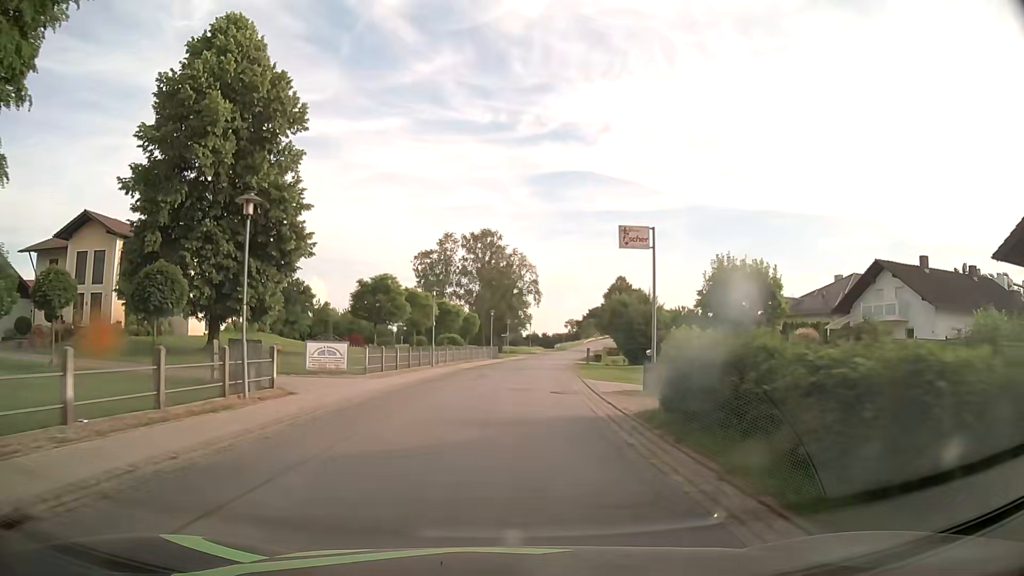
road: secondary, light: Day
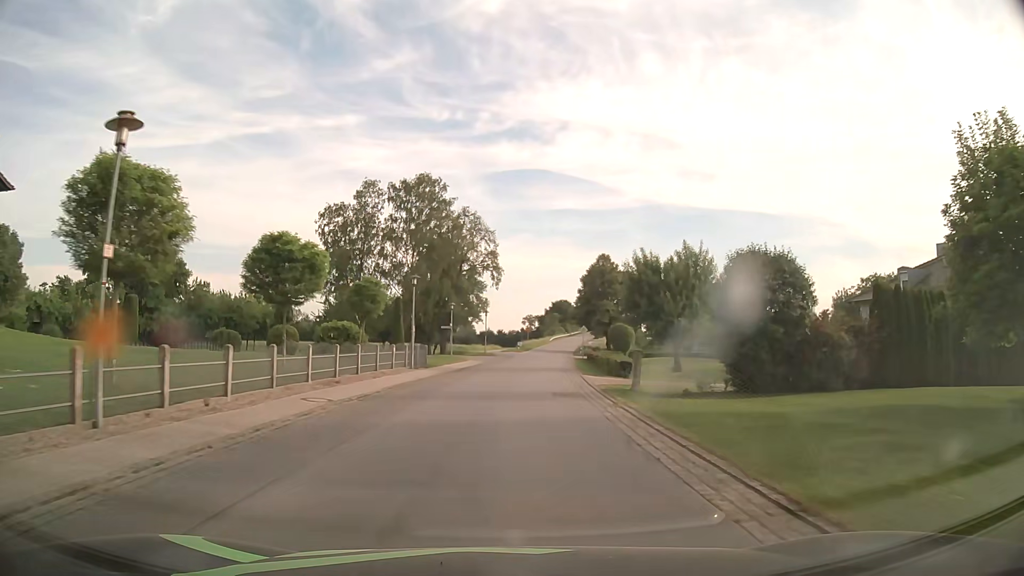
(+0.9, +30.4) m; +4°
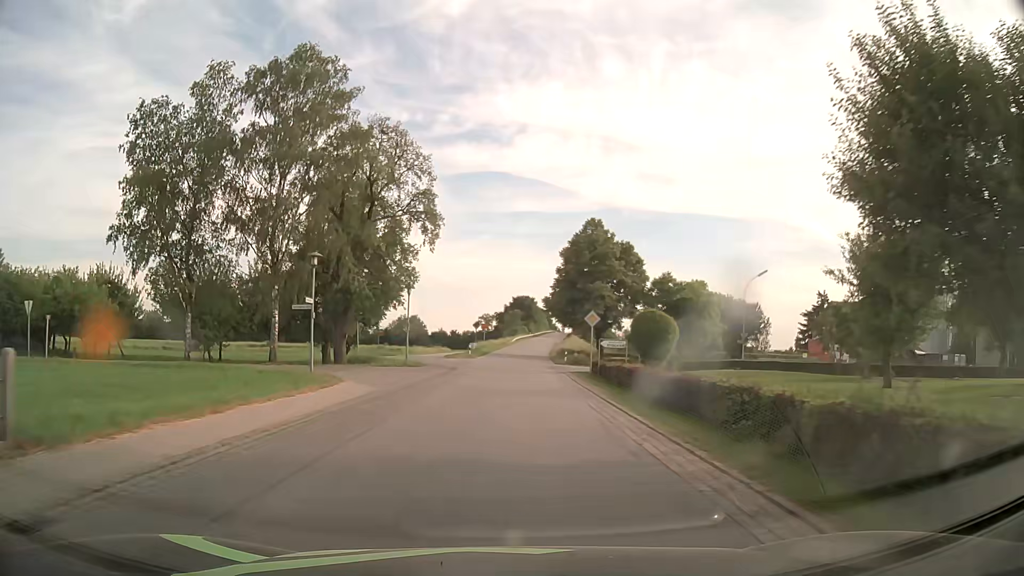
(+1.0, +30.7) m; +4°
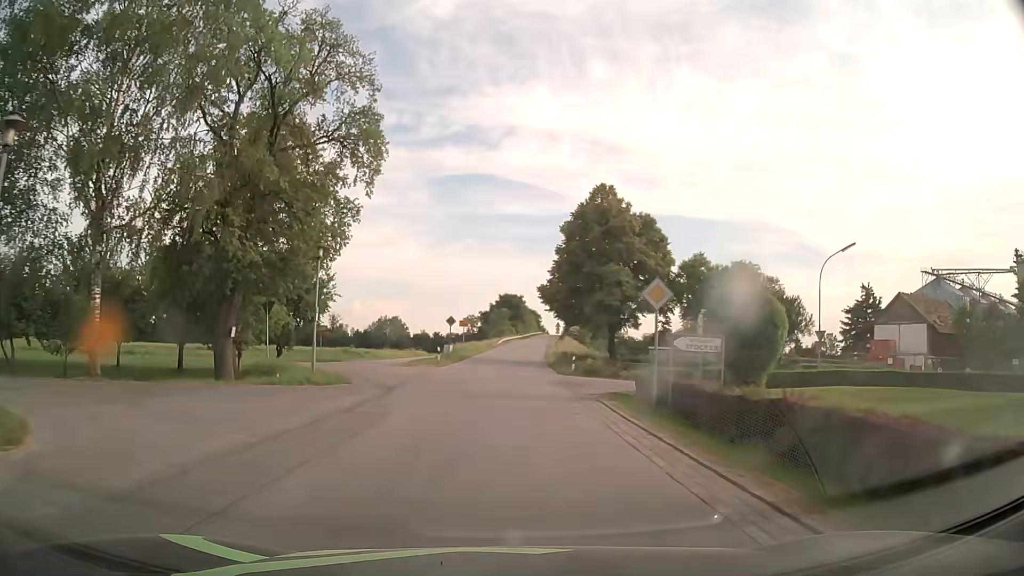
(+0.2, +16.6) m; +1°
(0, +10) (0, +20) (0, +30) (+1, +40) (+1, +50) (+2, +60) (+2, +70) (+3, +80) (+4, +90) (+5, +100) m
